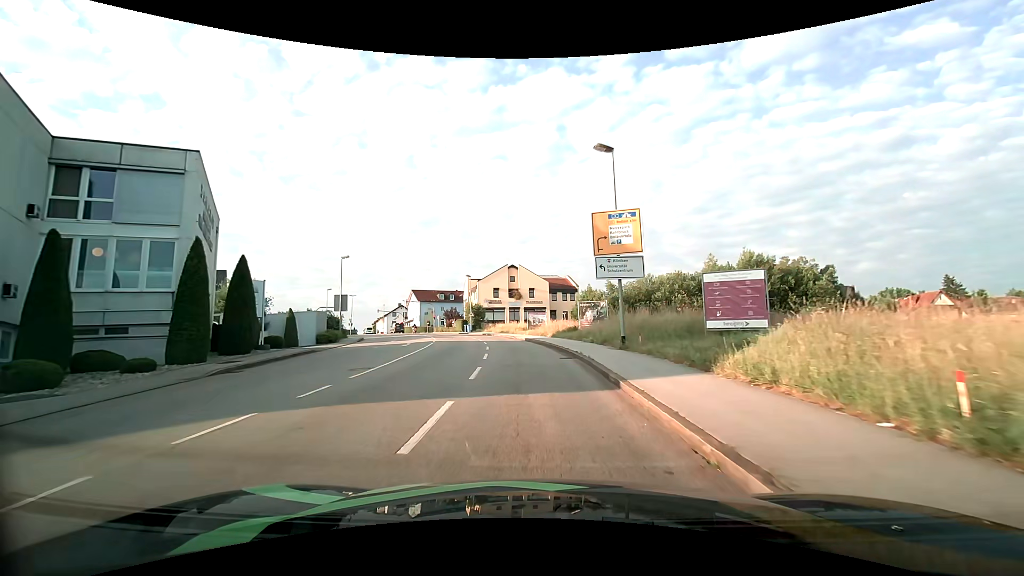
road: tertiary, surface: asphalt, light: Day
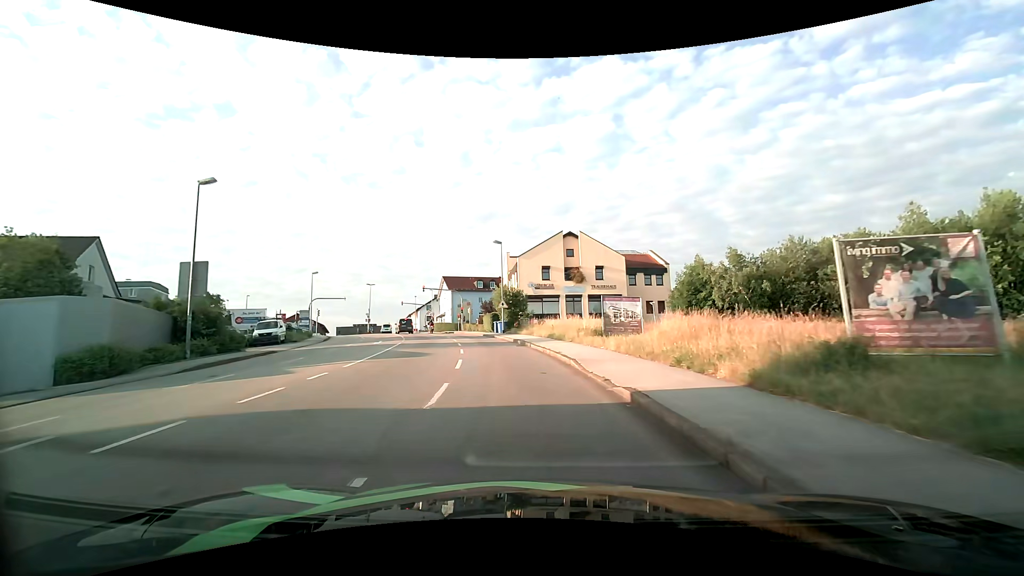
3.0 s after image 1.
(-1.4, +28.0) m; -7°
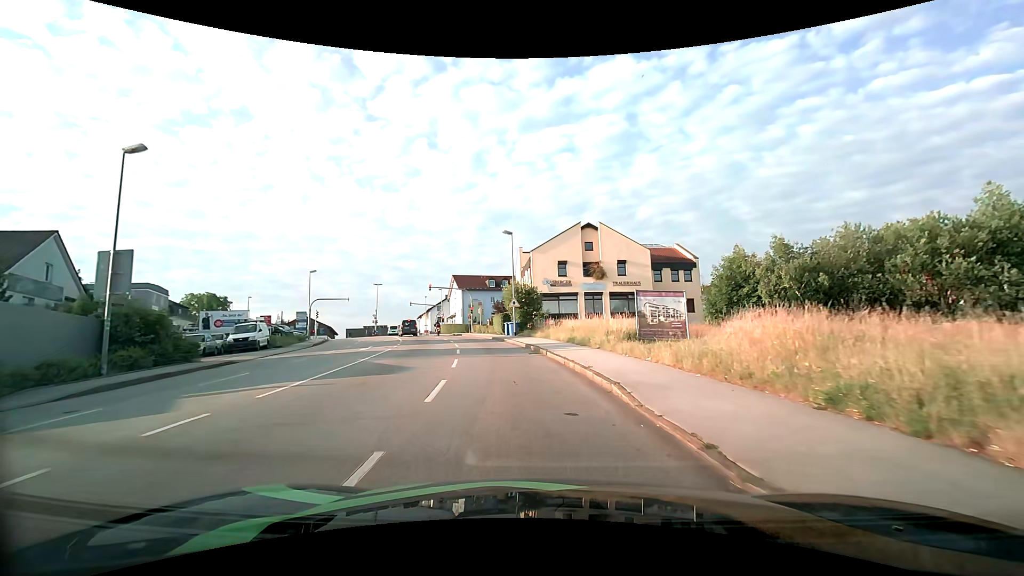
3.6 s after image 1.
(-0.1, +5.3) m; -2°
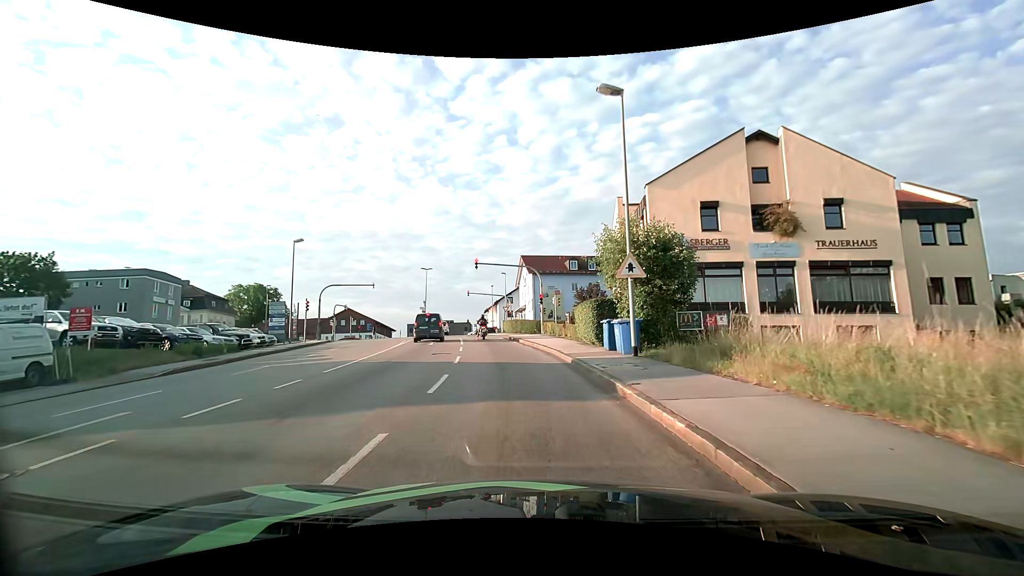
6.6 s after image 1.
(-1.8, +23.5) m; -9°
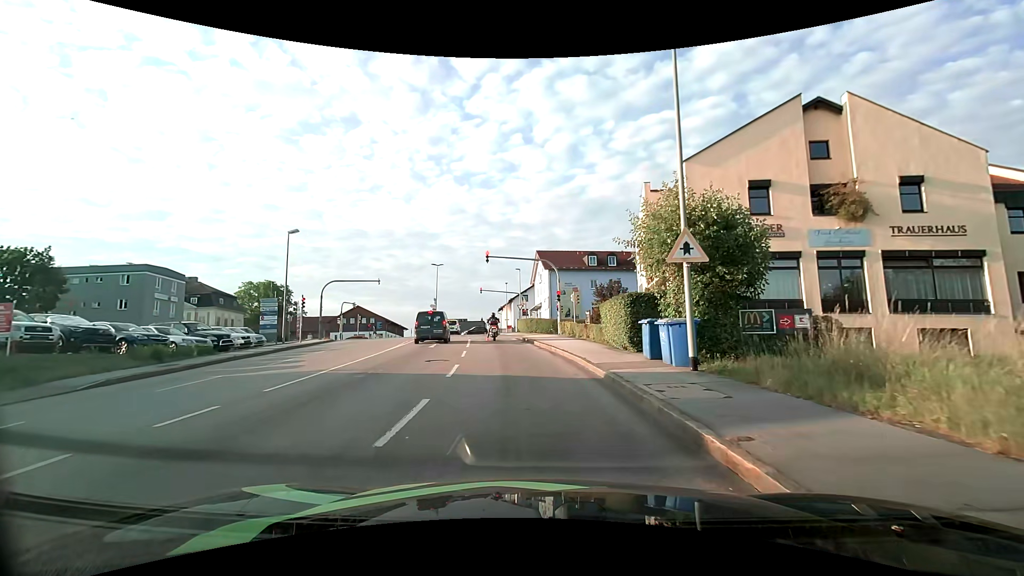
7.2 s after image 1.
(-0.1, +3.7) m; -2°
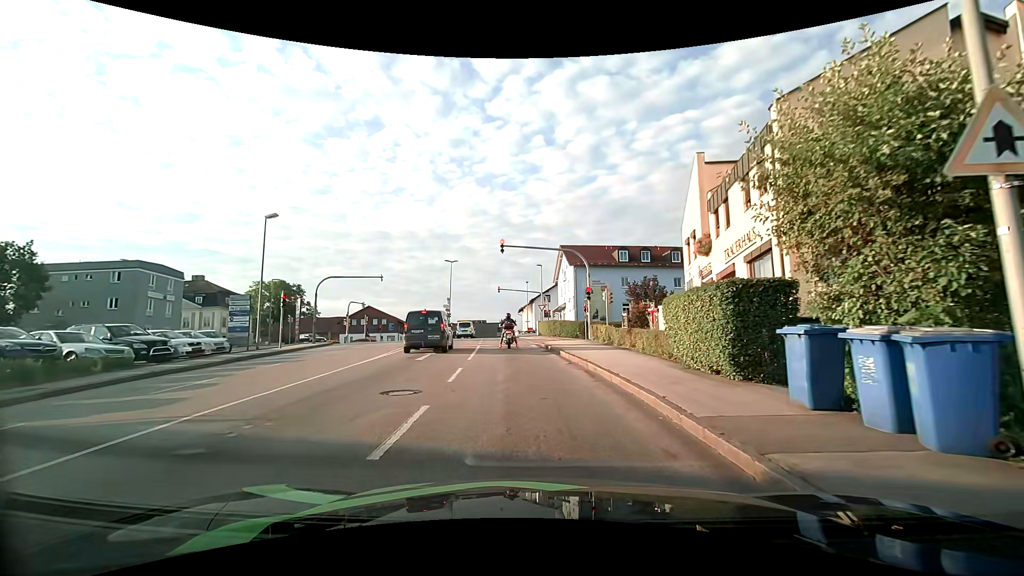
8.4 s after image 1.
(-0.2, +6.4) m; -2°
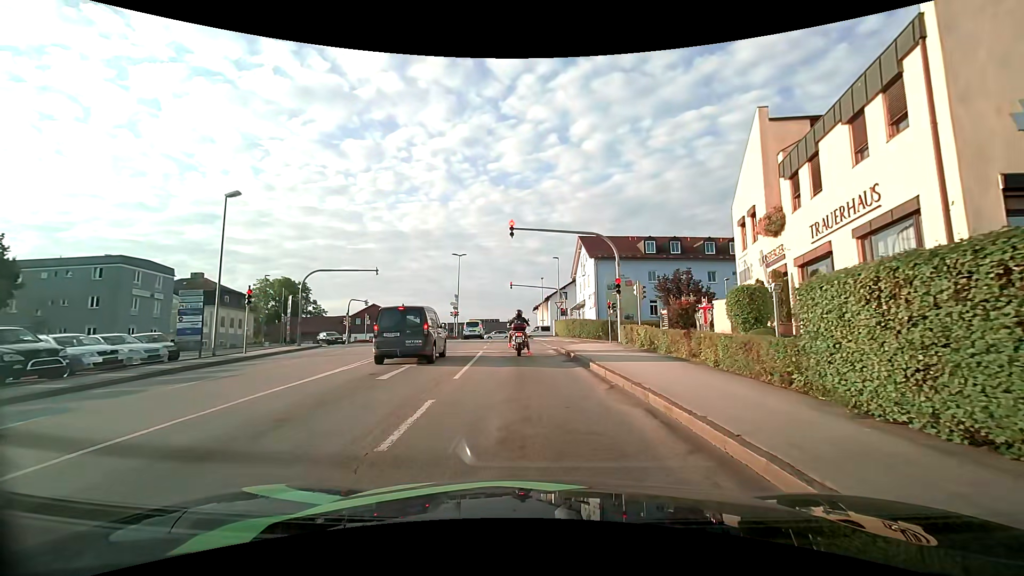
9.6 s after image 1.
(-0.1, +5.6) m; -2°
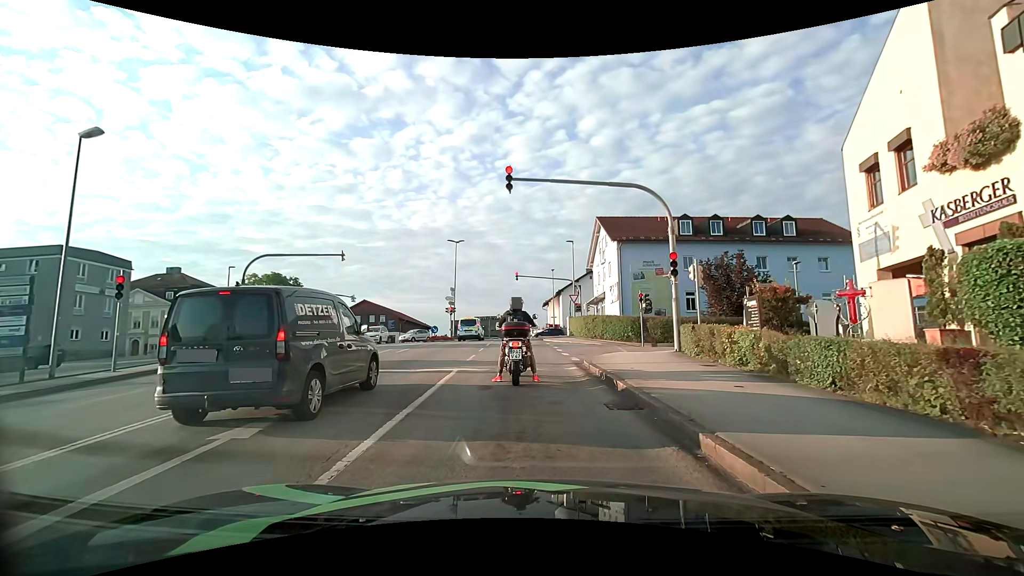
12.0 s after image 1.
(0.0, +8.7) m; -1°
